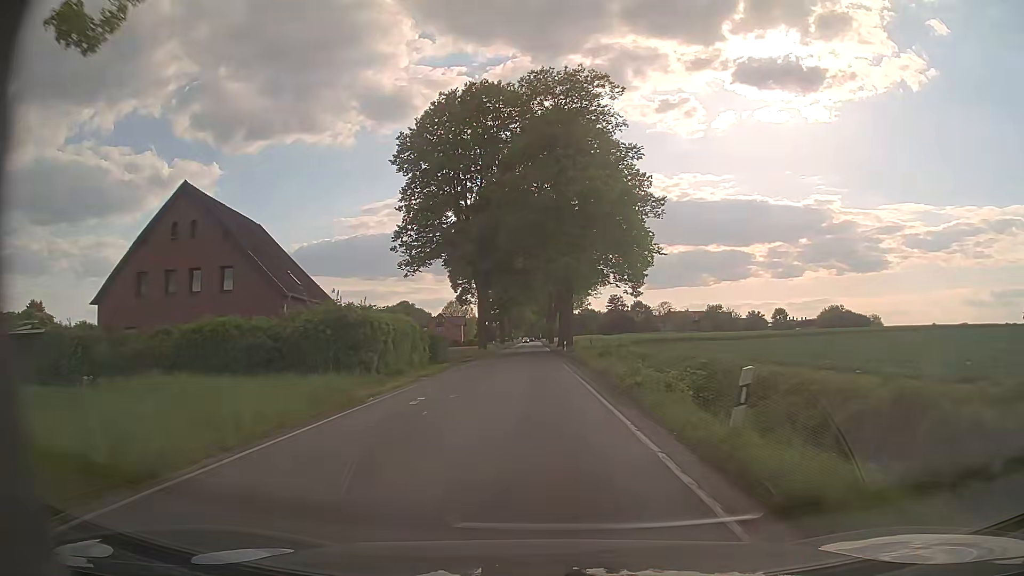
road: secondary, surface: asphalt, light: Day
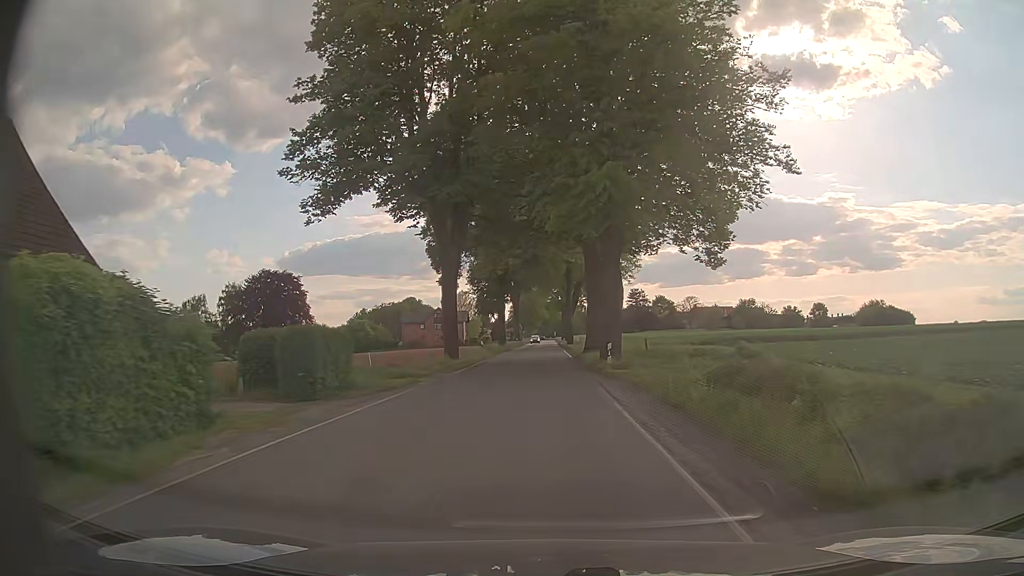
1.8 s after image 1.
(-0.3, +26.7) m; -1°
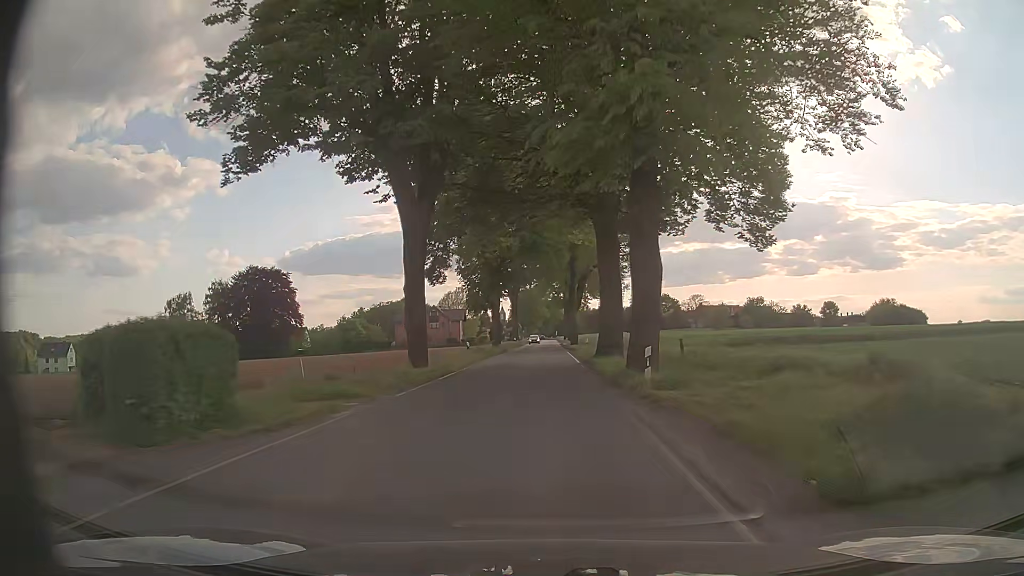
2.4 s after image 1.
(0.0, +8.8) m; 0°
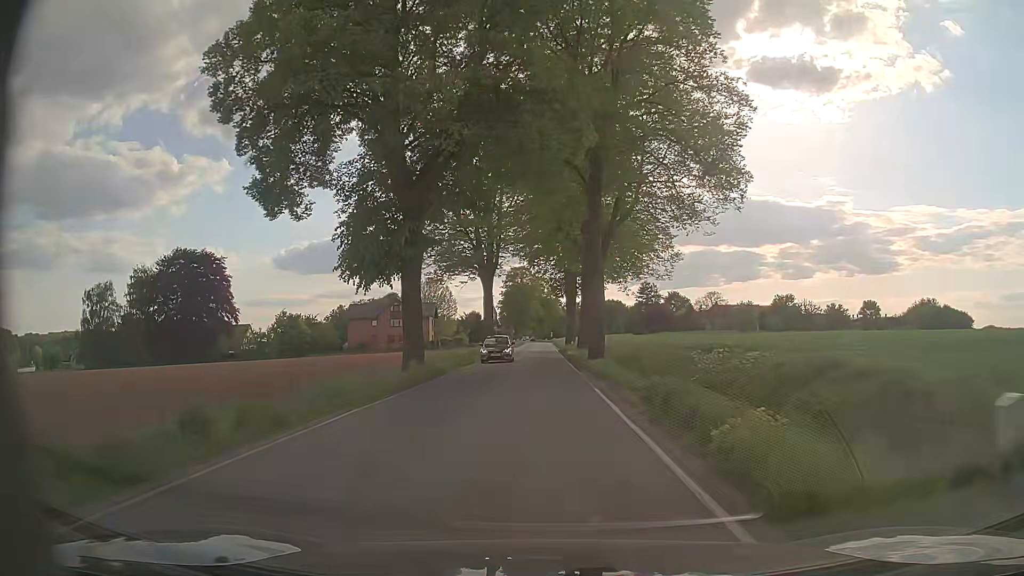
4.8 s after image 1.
(+0.1, +35.3) m; +1°
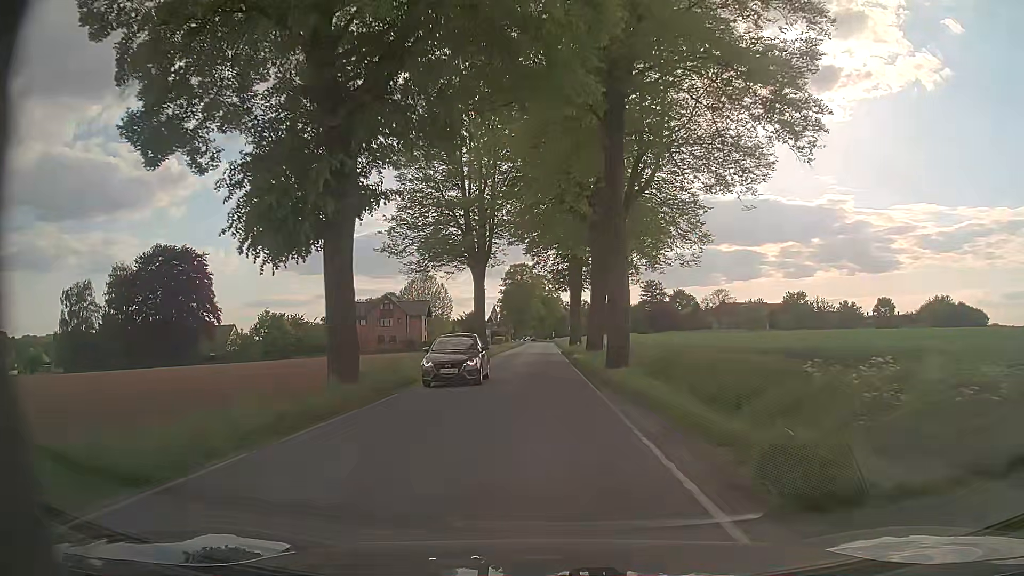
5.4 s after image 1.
(0.0, +8.8) m; 0°
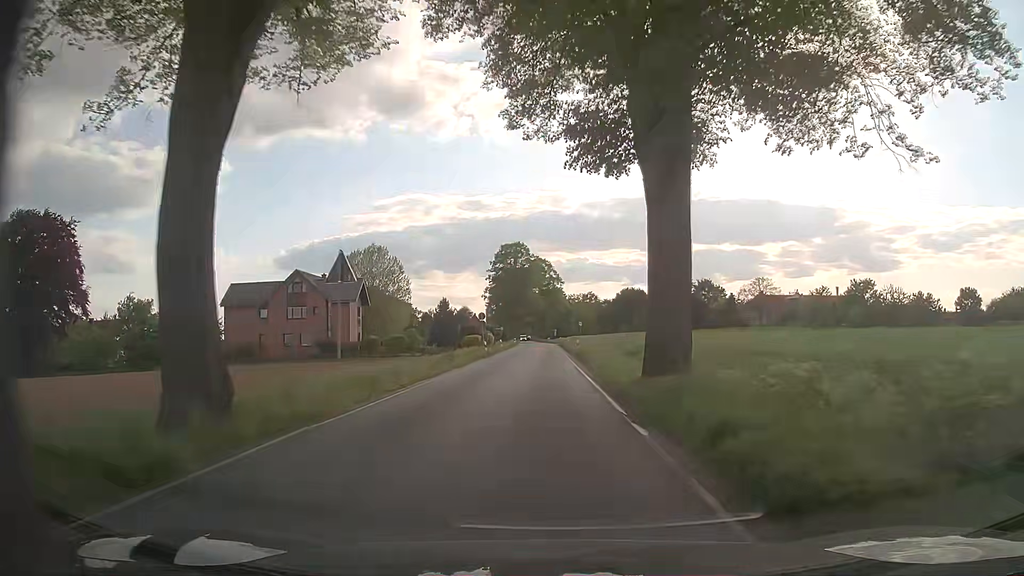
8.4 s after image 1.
(-0.3, +44.0) m; 0°
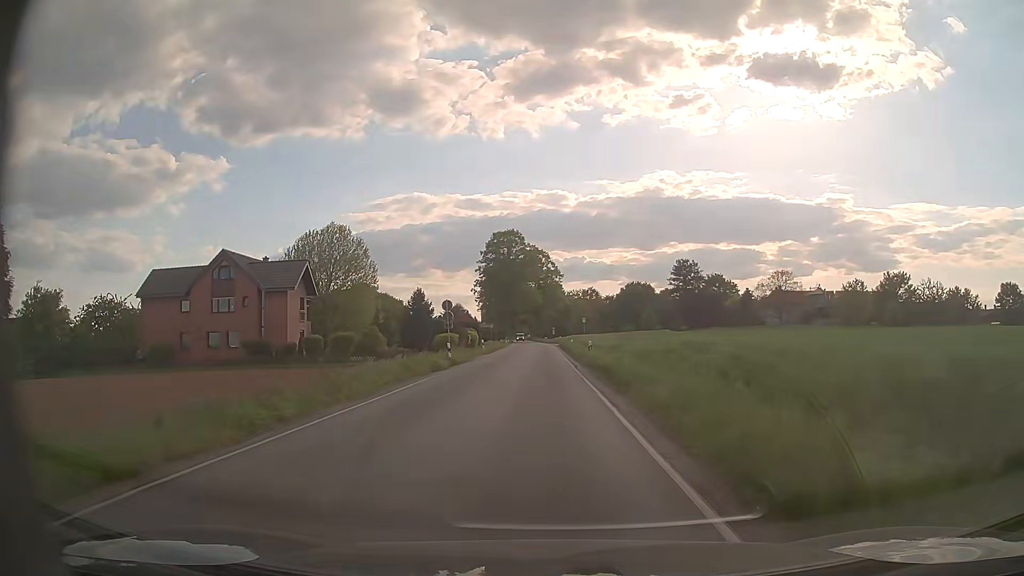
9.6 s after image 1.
(+0.1, +17.7) m; +1°
